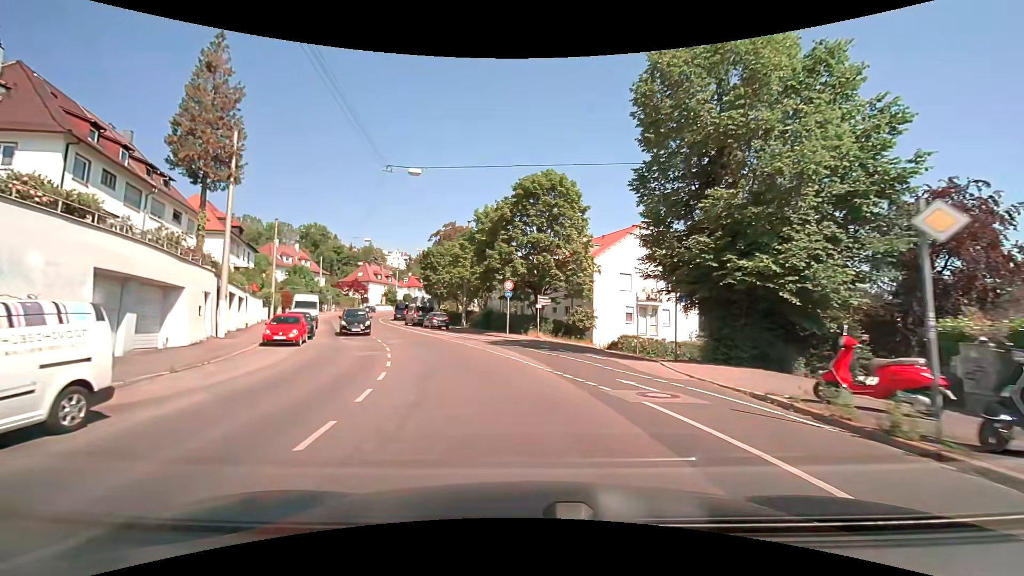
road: secondary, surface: asphalt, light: Day
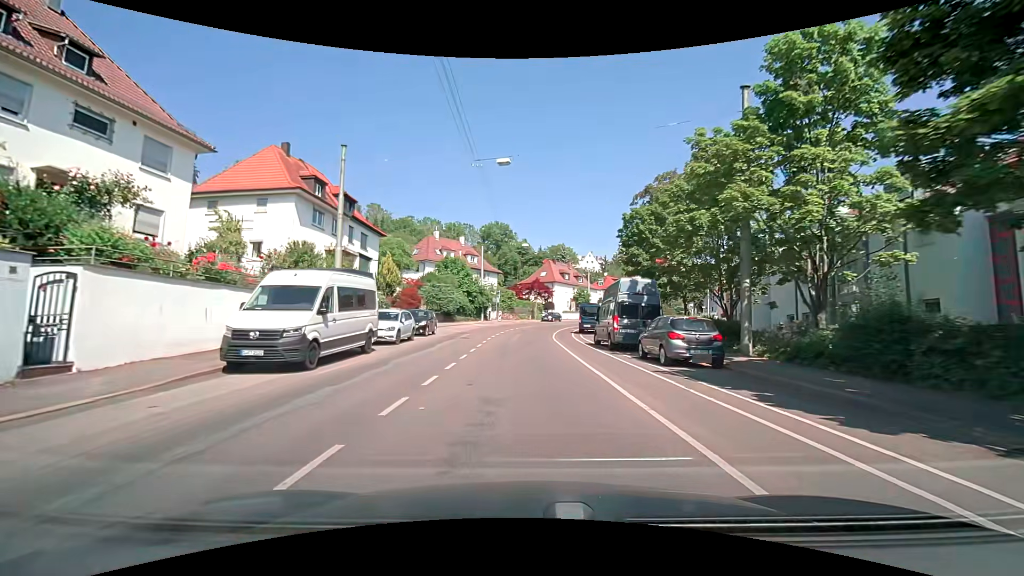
(-5.8, +28.5) m; -22°
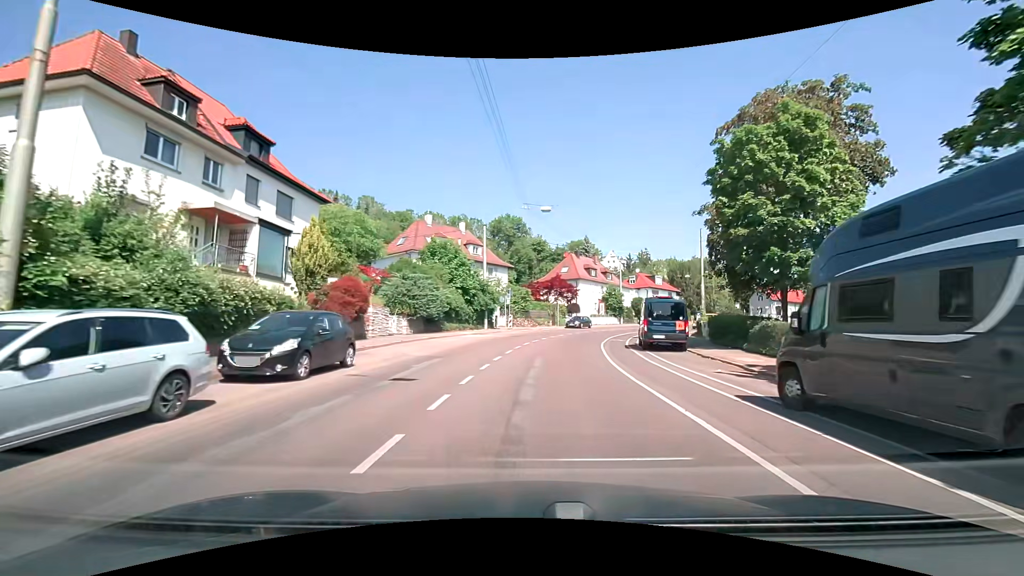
(-0.5, +17.2) m; -3°
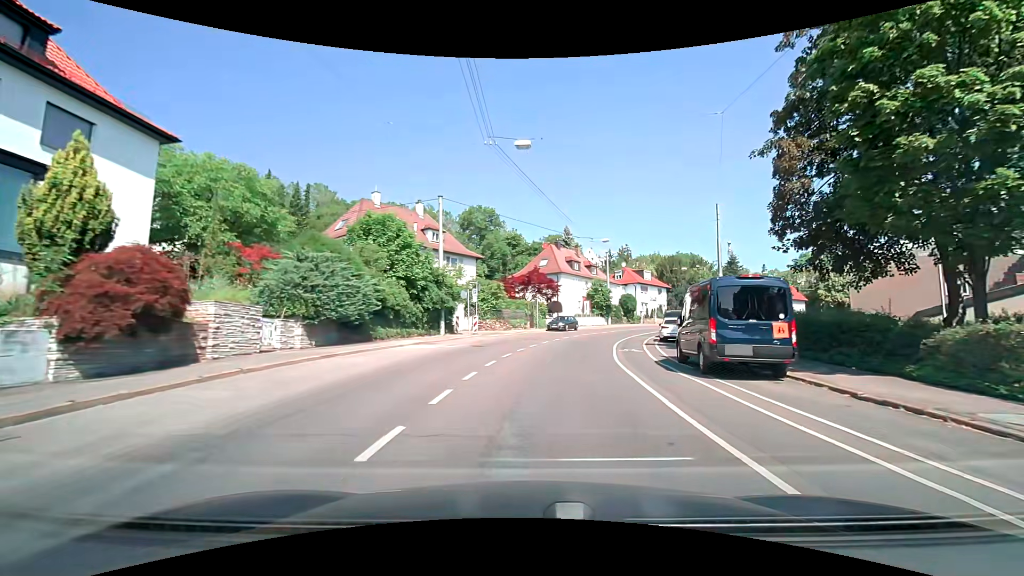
(+0.3, +11.2) m; +3°
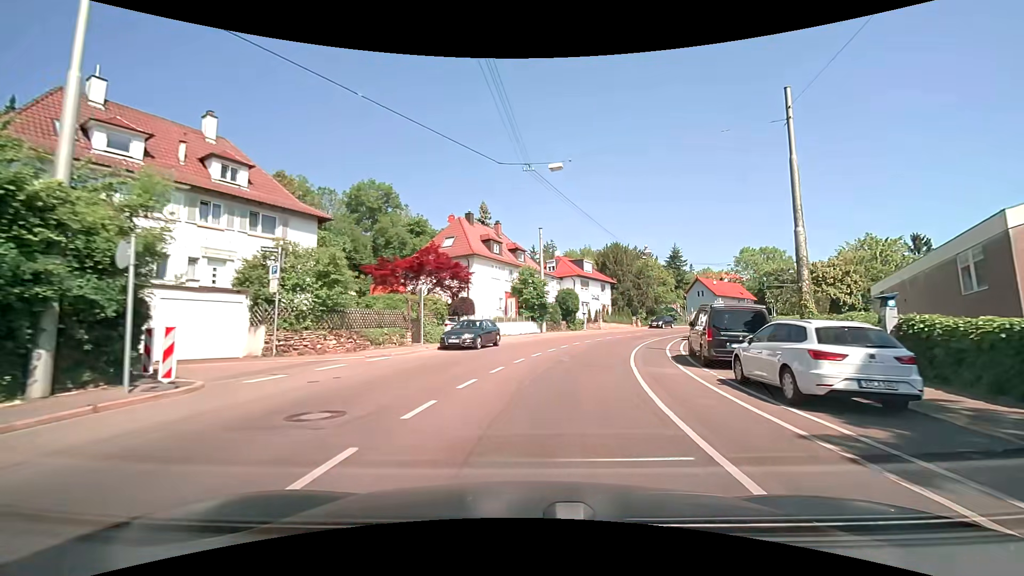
(+1.8, +22.4) m; +9°
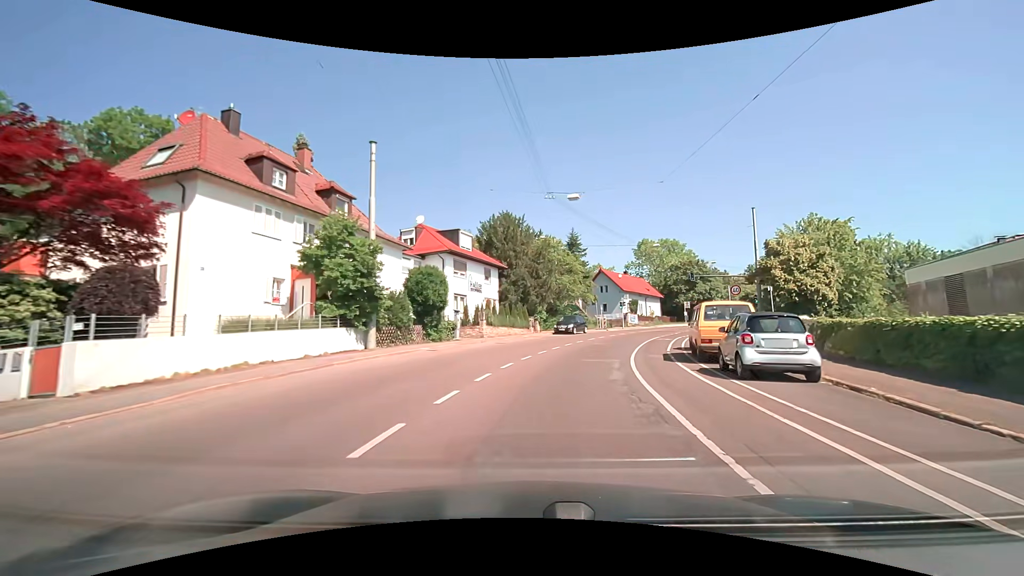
(+2.6, +22.9) m; +14°
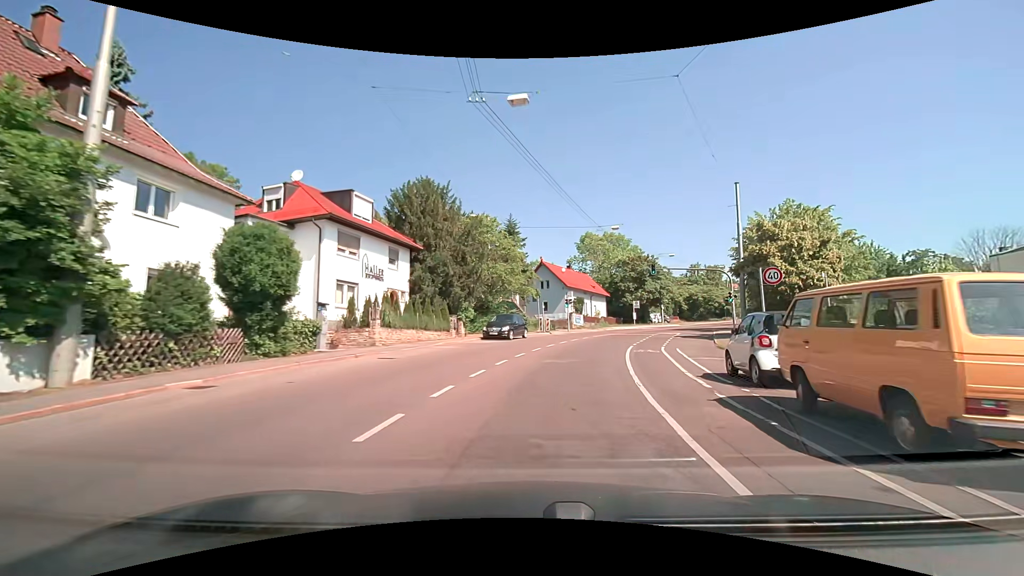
(+0.6, +11.6) m; +7°
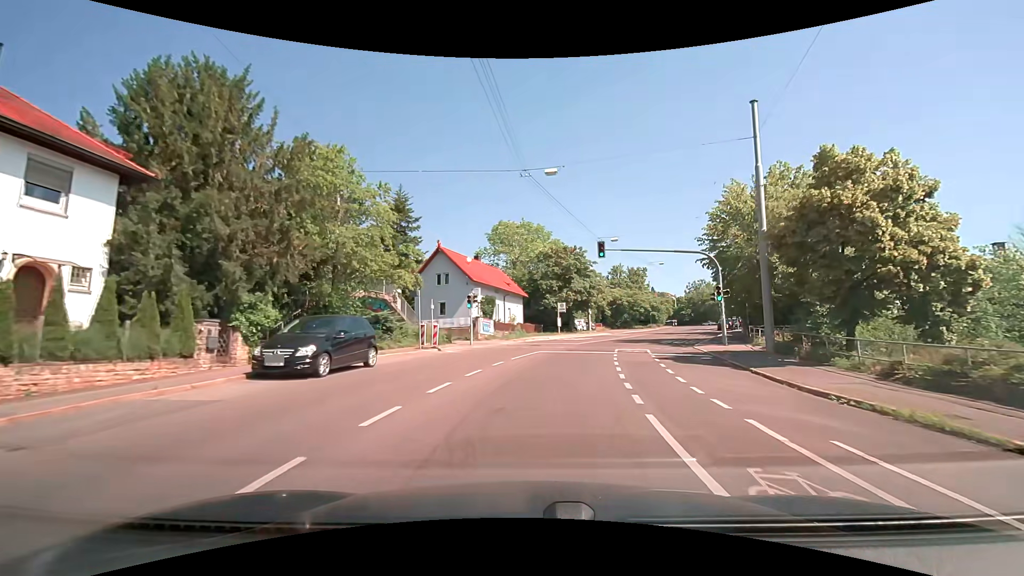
(+1.7, +17.0) m; +10°
(+1, +10) (+2, +20) (+4, +30) (+8, +39) (+11, +48) (+16, +57) (+20, +66) (+24, +75) (+29, +84) (+33, +93) m
